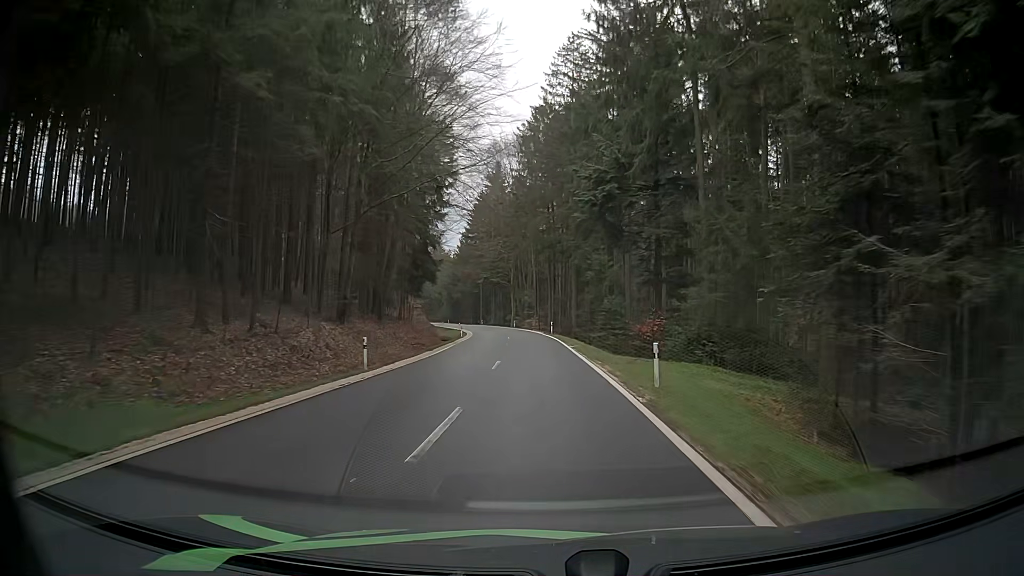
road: tertiary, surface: asphalt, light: Day
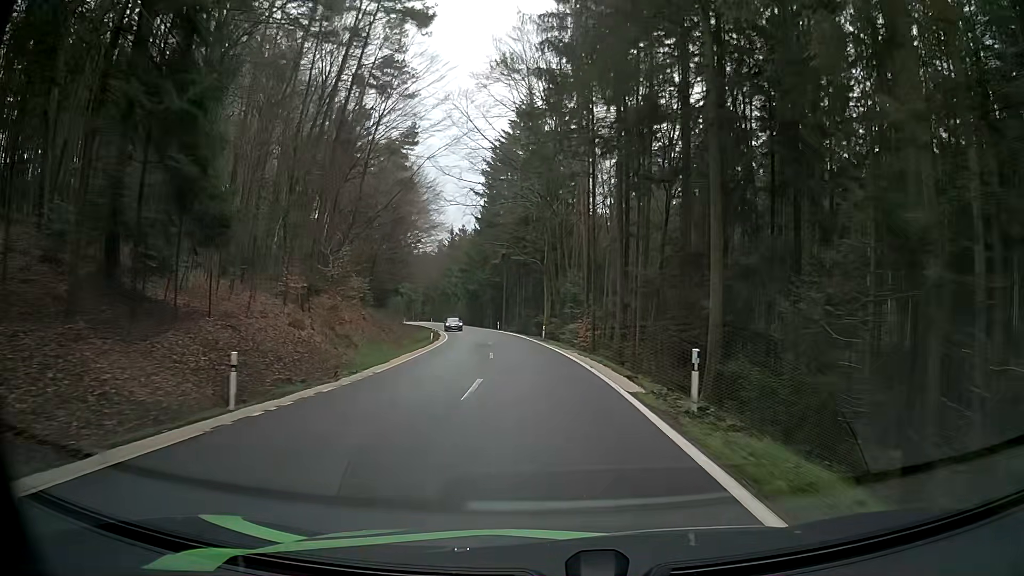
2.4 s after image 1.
(-0.5, +43.4) m; -3°
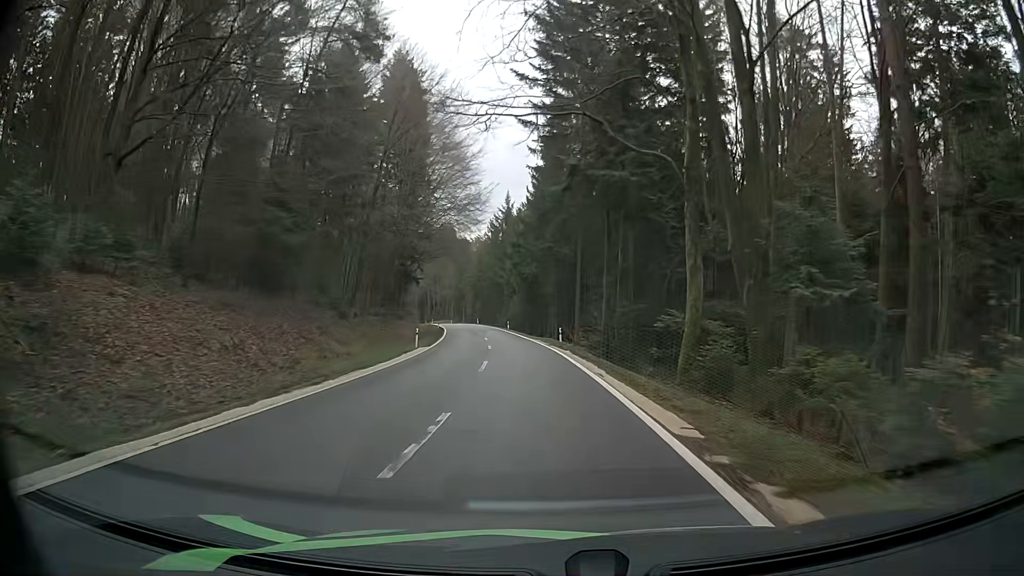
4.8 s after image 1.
(-1.8, +42.3) m; -5°
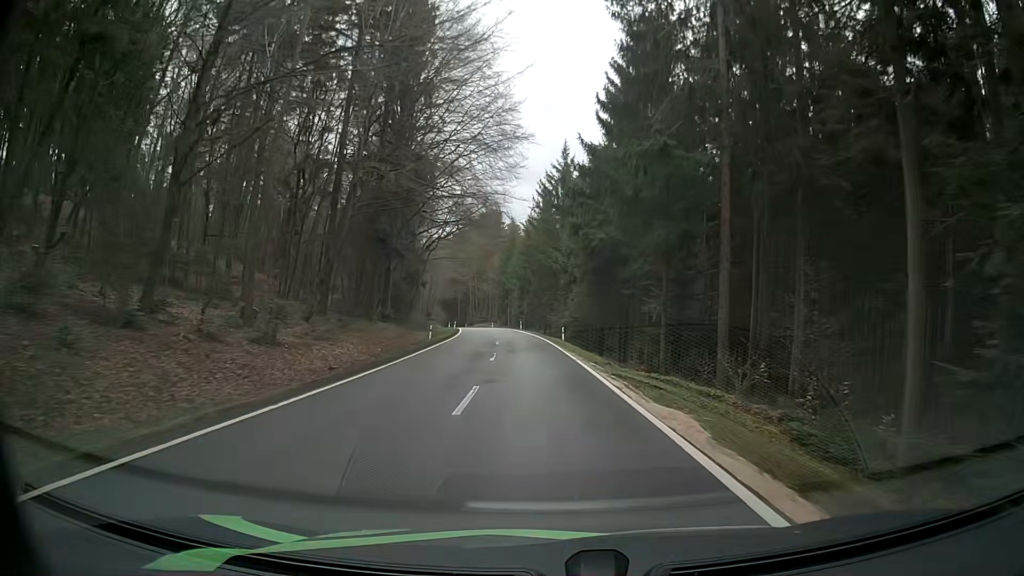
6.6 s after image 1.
(-1.6, +32.6) m; -6°
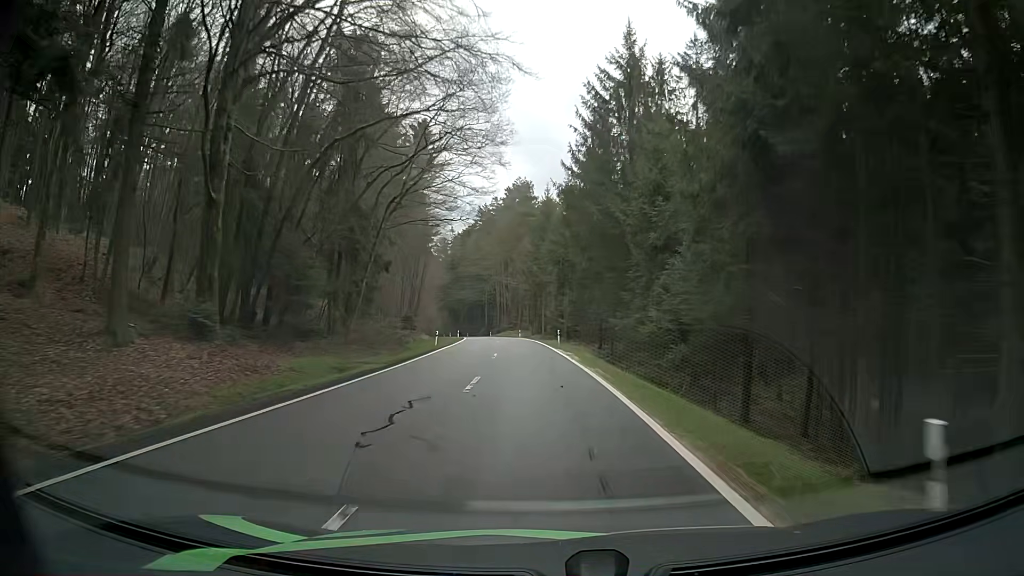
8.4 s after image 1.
(-1.0, +32.9) m; -3°
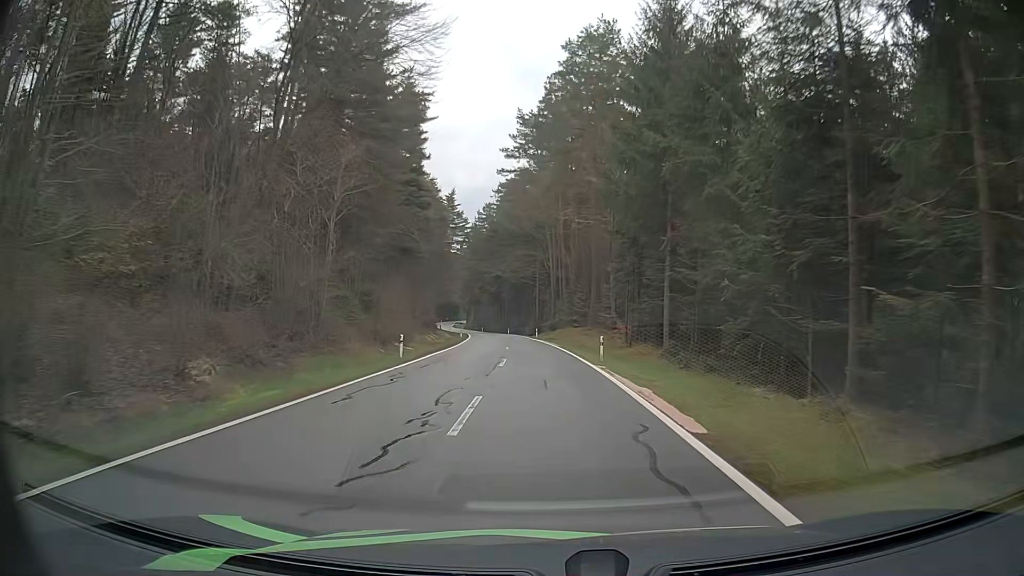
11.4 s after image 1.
(-3.0, +53.9) m; -6°
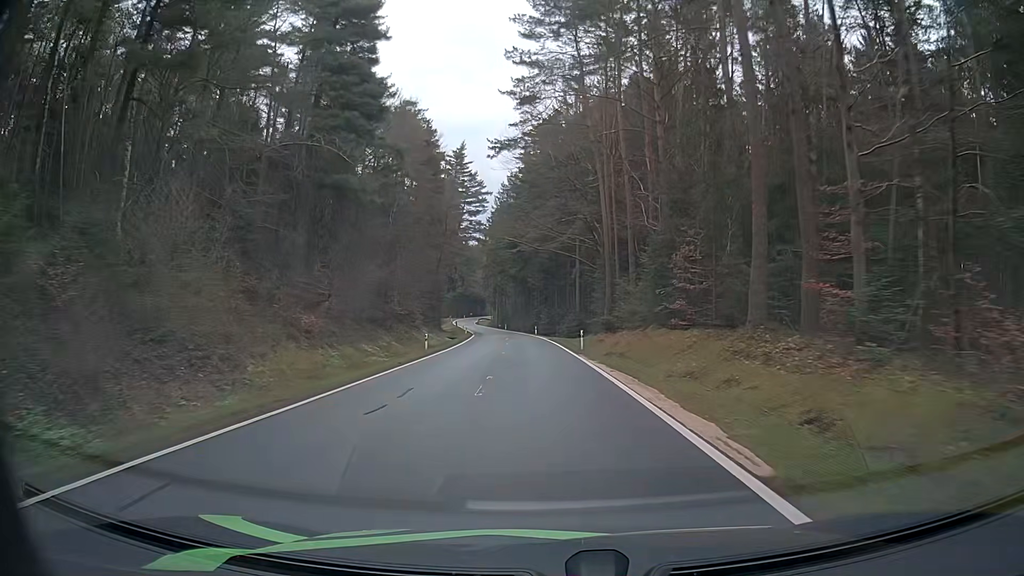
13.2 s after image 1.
(-0.8, +32.6) m; -3°
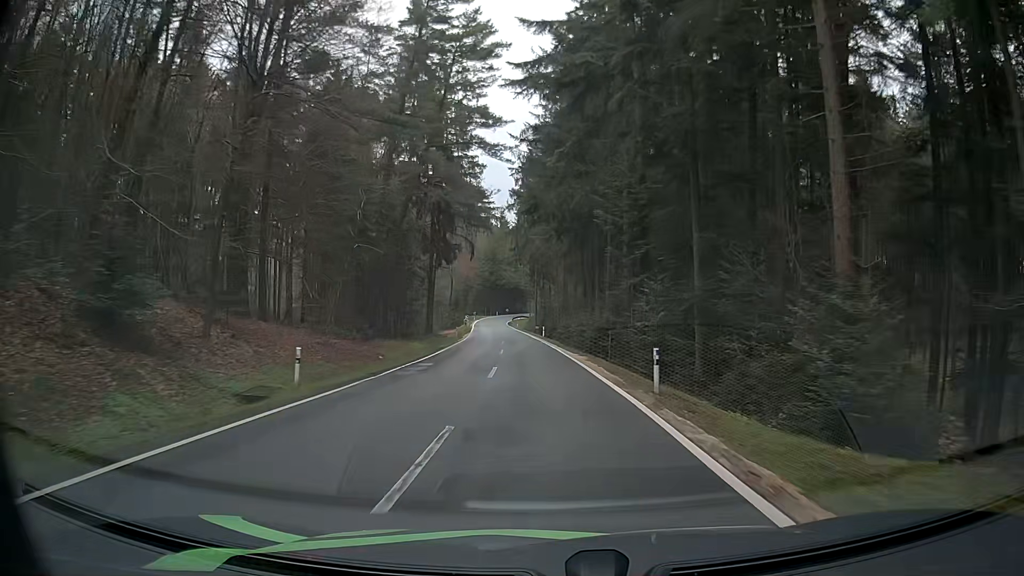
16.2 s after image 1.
(-2.1, +56.0) m; -3°
(0, +10) (-1, +20) (-1, +30) (-2, +40) (-3, +50) (-4, +60) (-5, +70) (-6, +80) (-7, +90) (-9, +100) m
